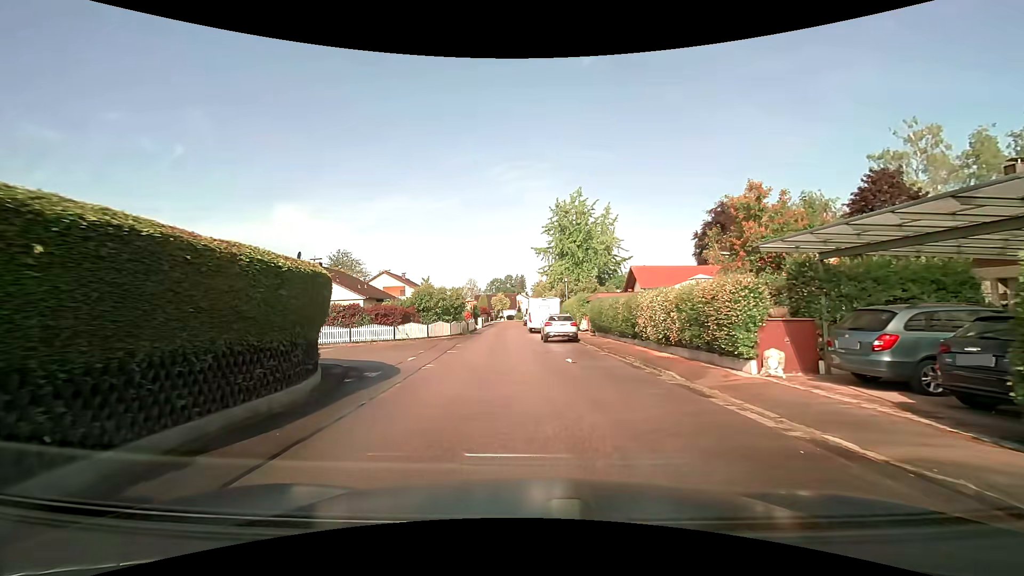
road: residential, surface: asphalt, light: Day
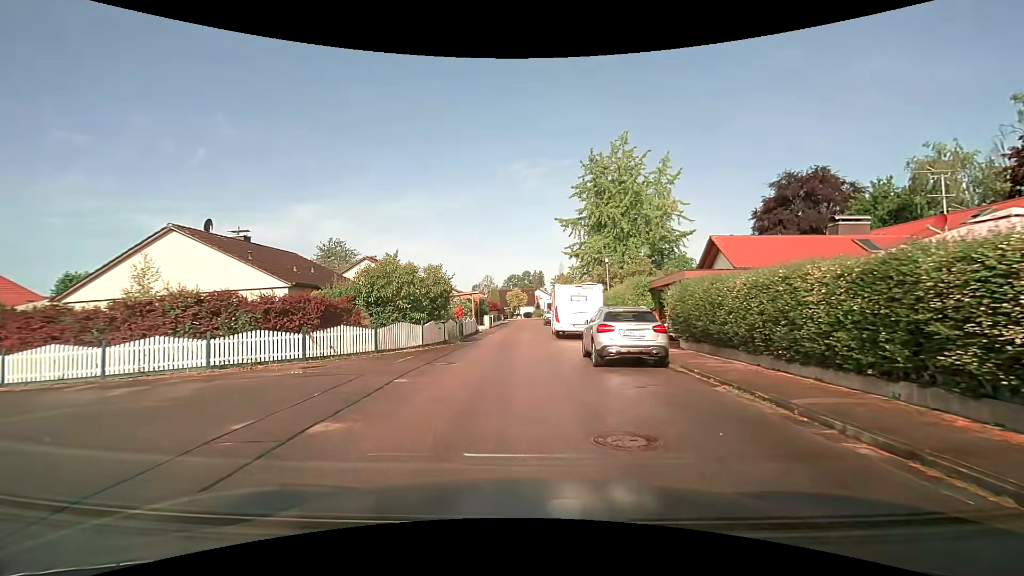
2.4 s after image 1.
(-0.3, +13.7) m; -2°
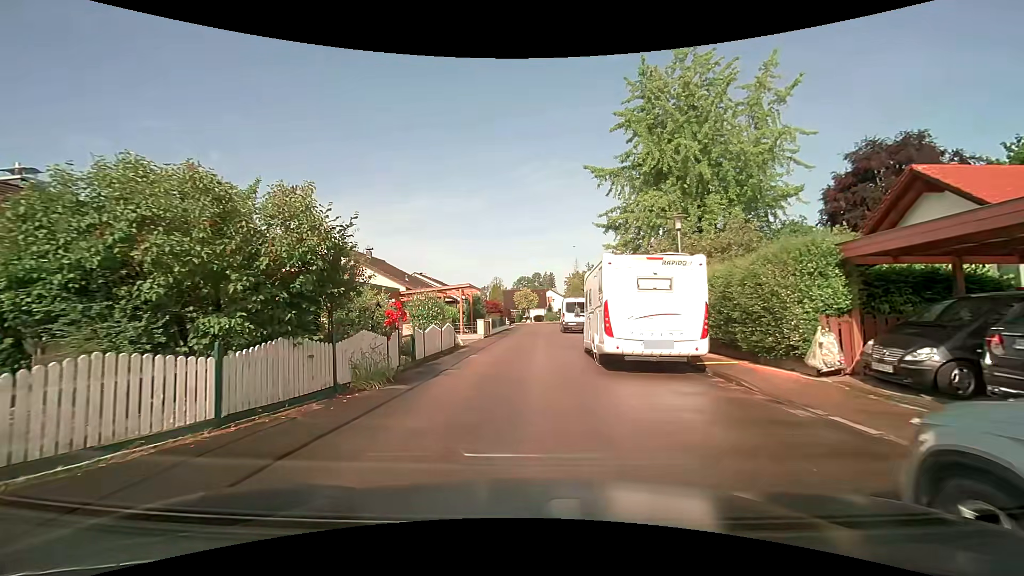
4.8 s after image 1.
(-0.1, +13.0) m; -1°
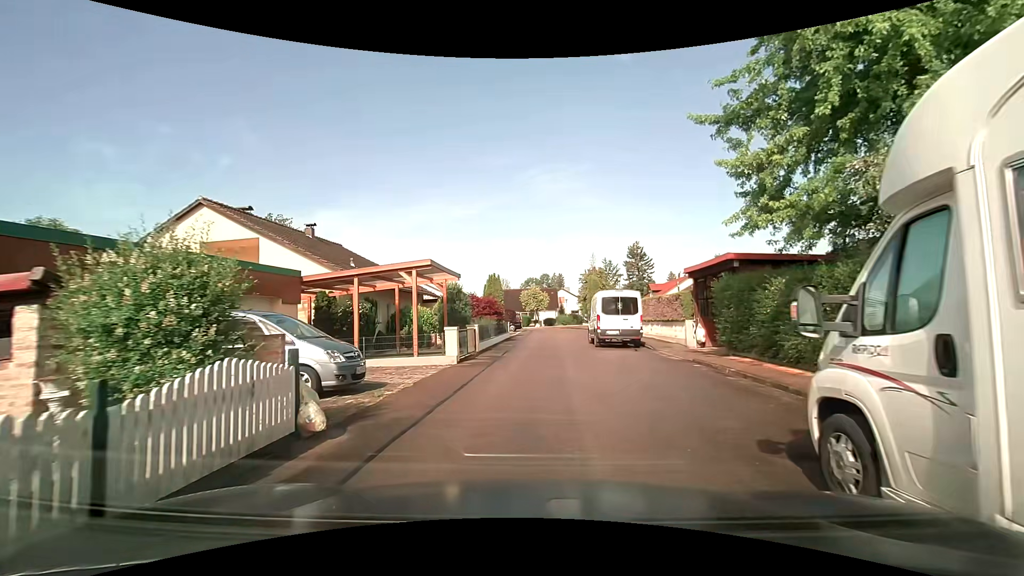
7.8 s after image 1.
(-0.3, +13.8) m; -3°
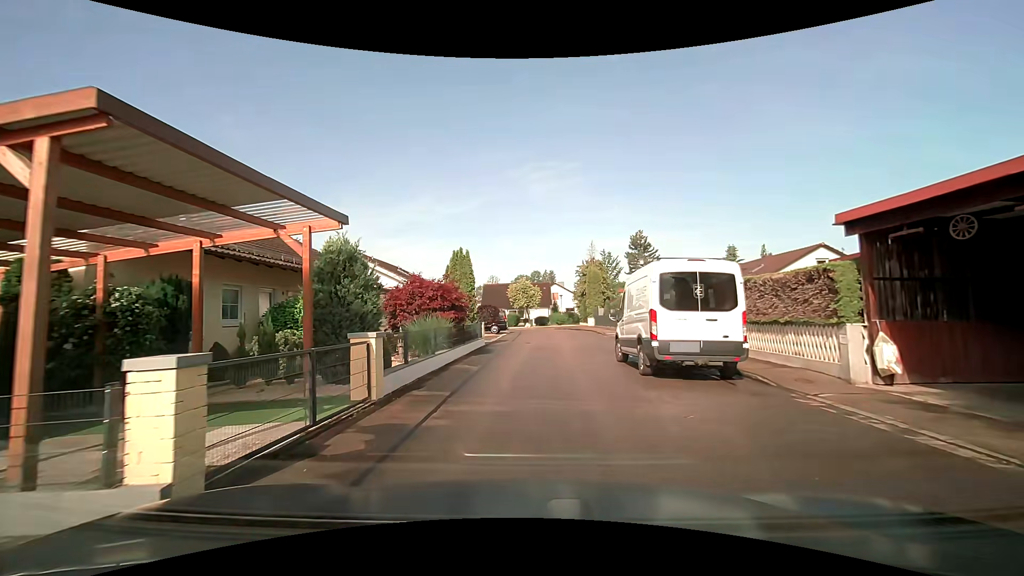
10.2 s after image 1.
(+0.5, +11.6) m; +3°
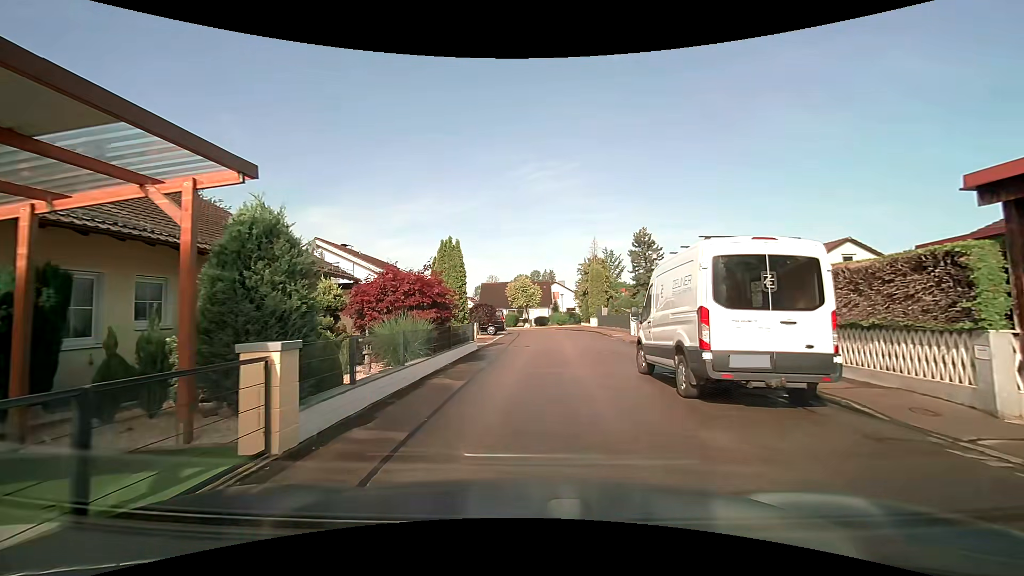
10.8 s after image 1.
(0.0, +3.0) m; -1°
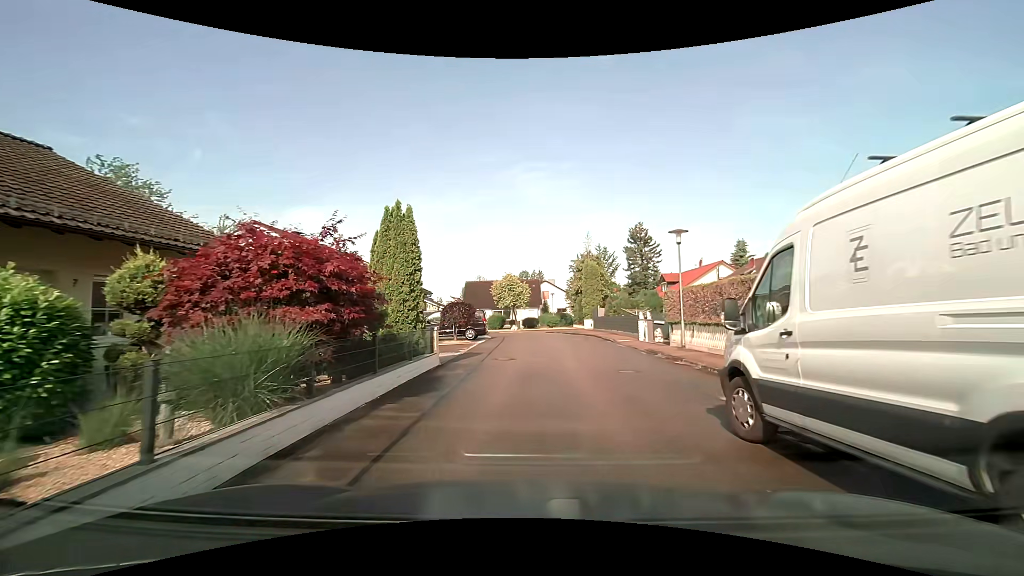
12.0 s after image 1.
(+0.1, +6.1) m; +2°
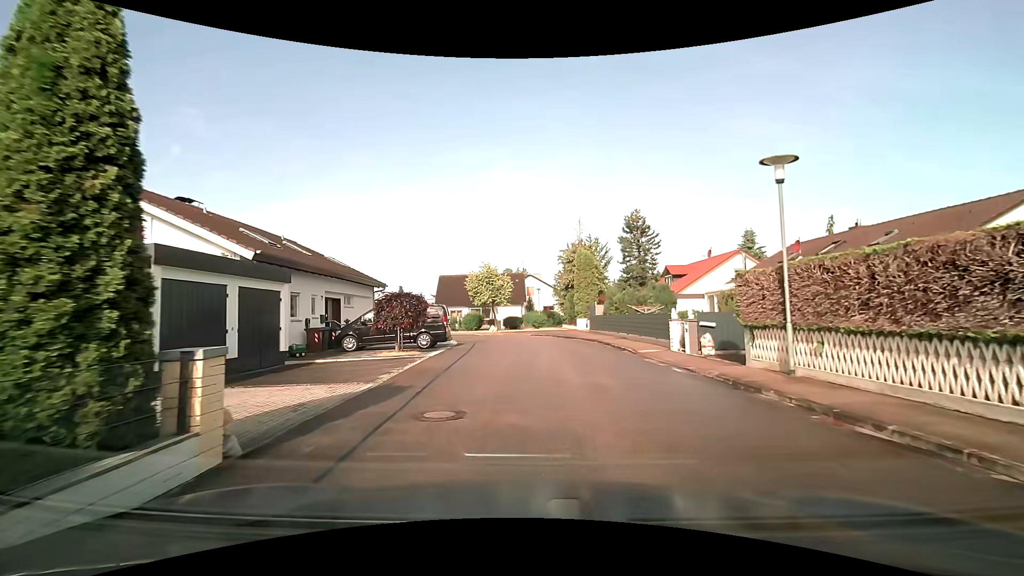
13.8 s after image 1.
(+0.1, +9.2) m; +2°
(0, +10) (+1, +20) (+1, +30) (-2, +39) (-9, +47) (-17, +53) (-25, +58) (-34, +62) (-44, +63) (-54, +62) m
